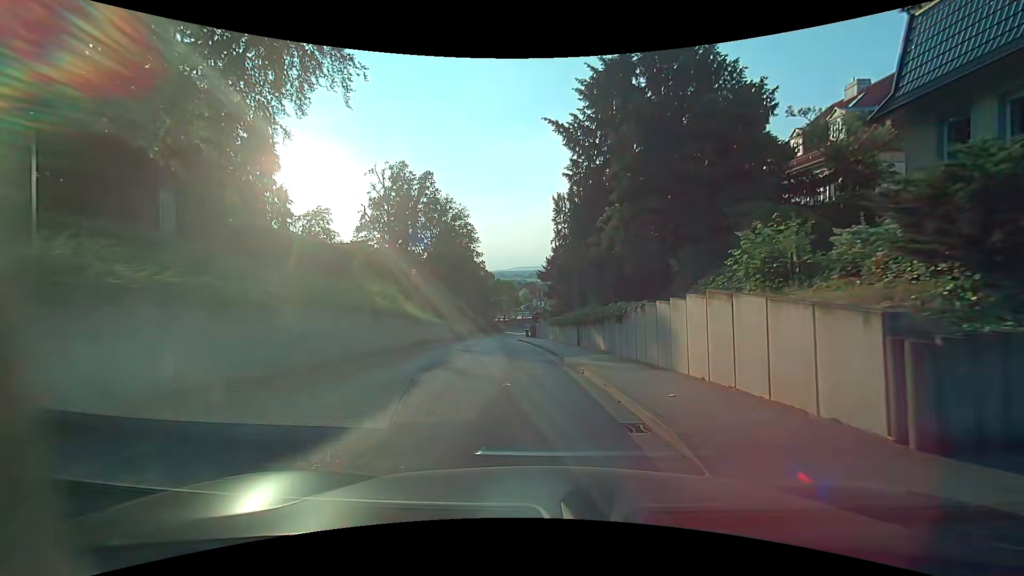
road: residential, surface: asphalt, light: Day
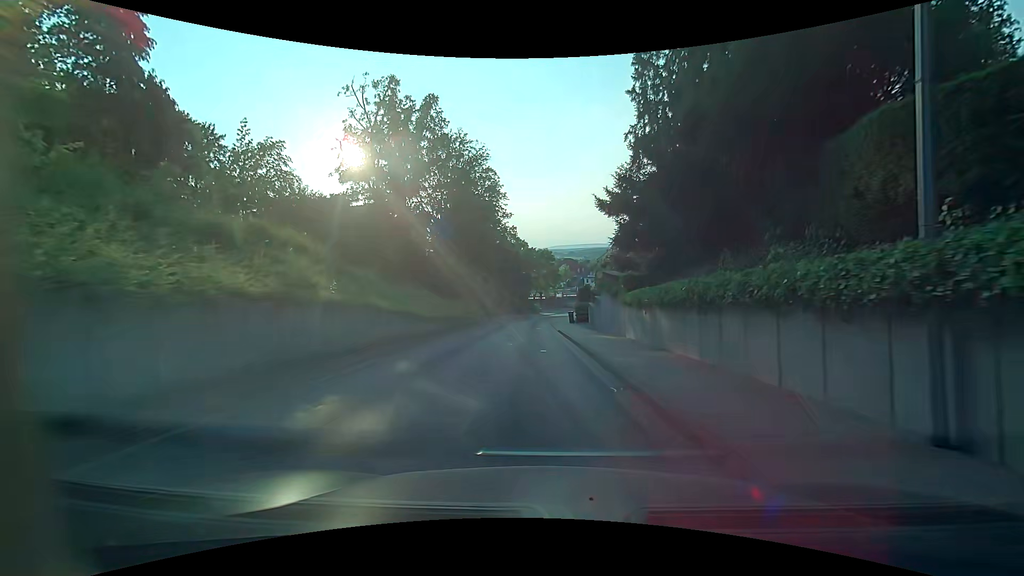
(-0.8, +20.1) m; -5°
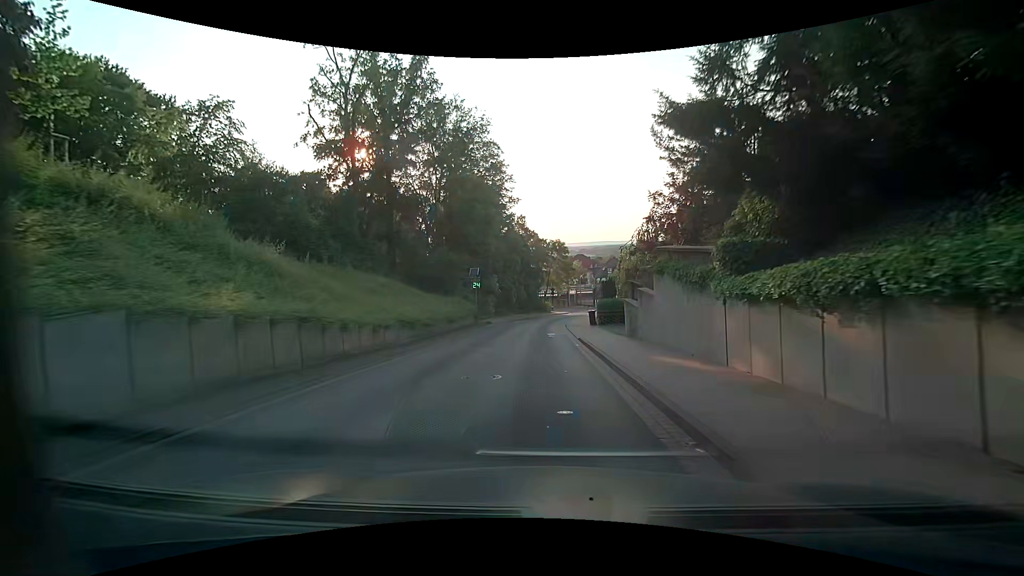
(0.0, +8.9) m; +1°
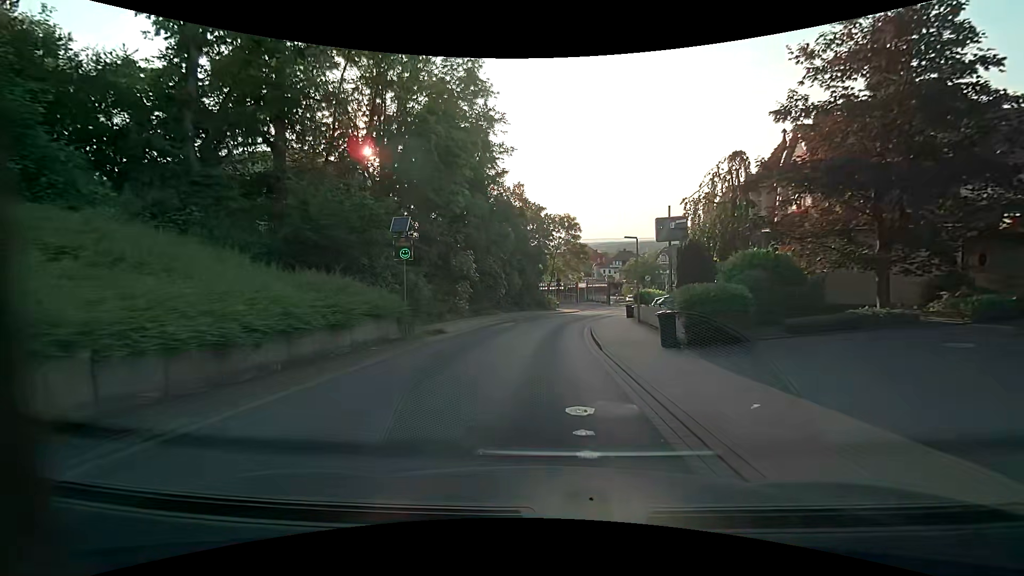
(-0.7, +19.0) m; -2°
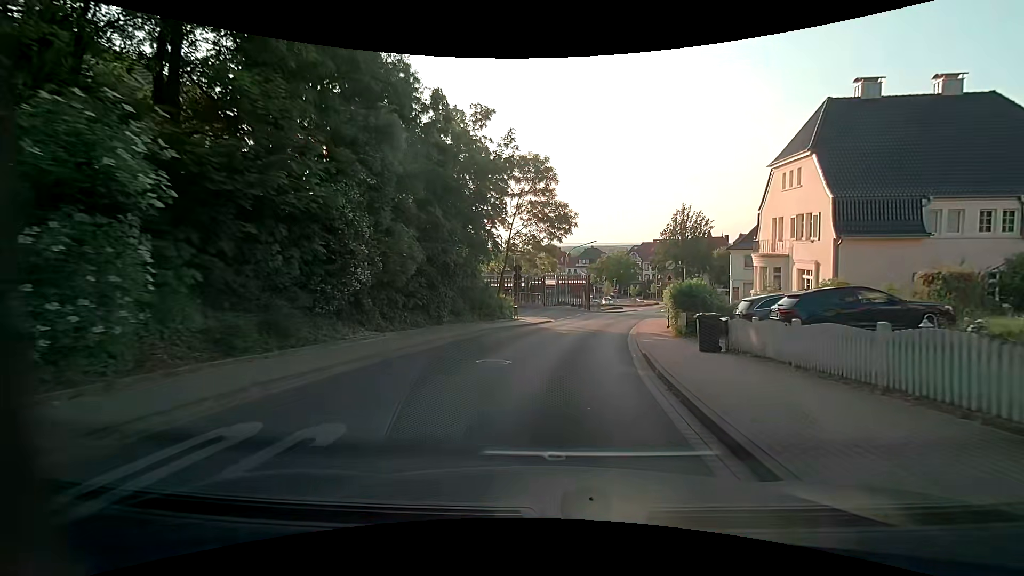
(+0.5, +24.5) m; +4°
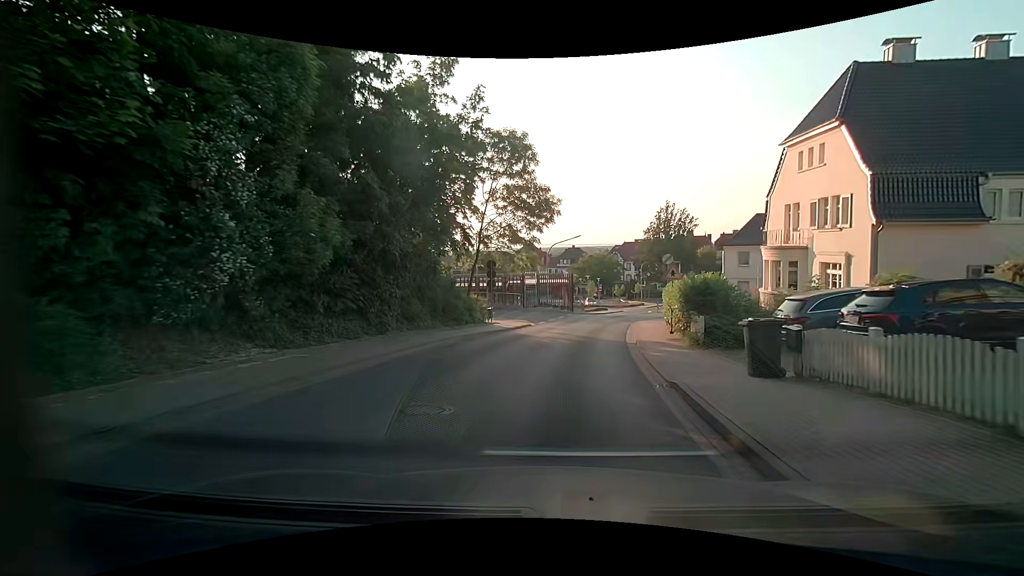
(+0.1, +4.9) m; +2°
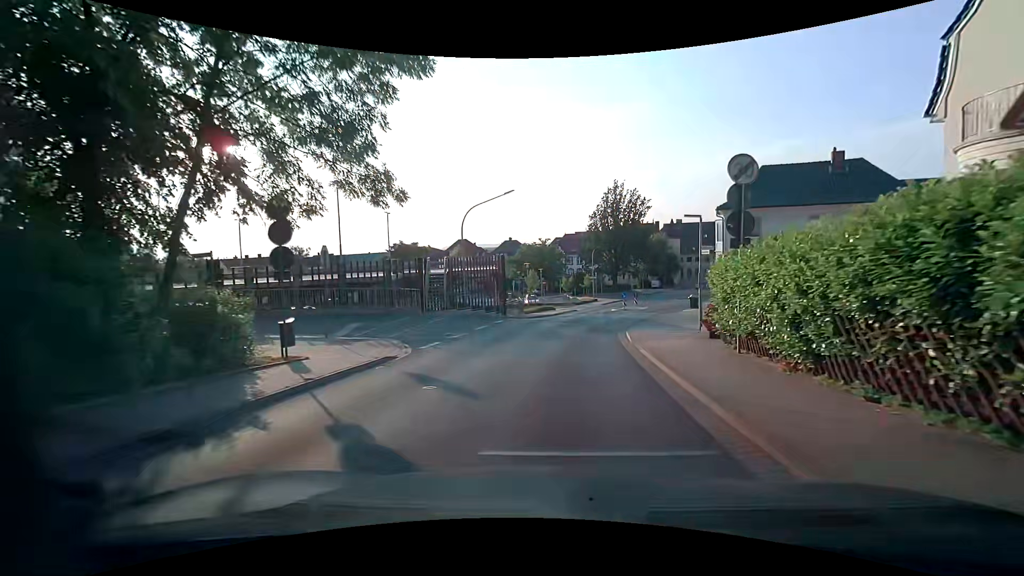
(+1.5, +18.6) m; +7°
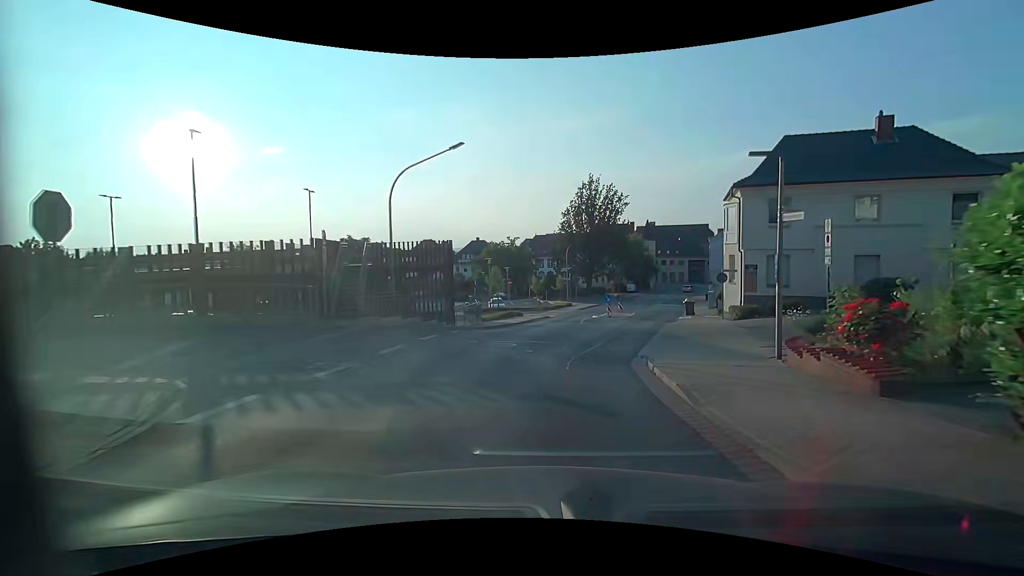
(+0.2, +9.0) m; +3°
(+1, +10) (+2, +20) (+5, +29) (+8, +39) (+11, +48) (+14, +58) (+17, +68) (+20, +77) (+23, +87) (+27, +96) m
